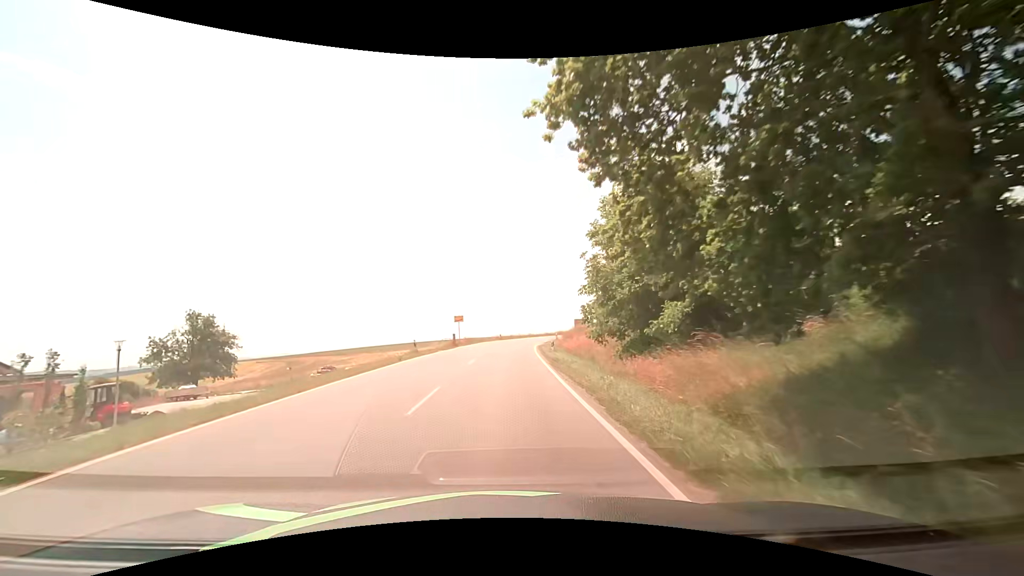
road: tertiary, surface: asphalt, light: Day
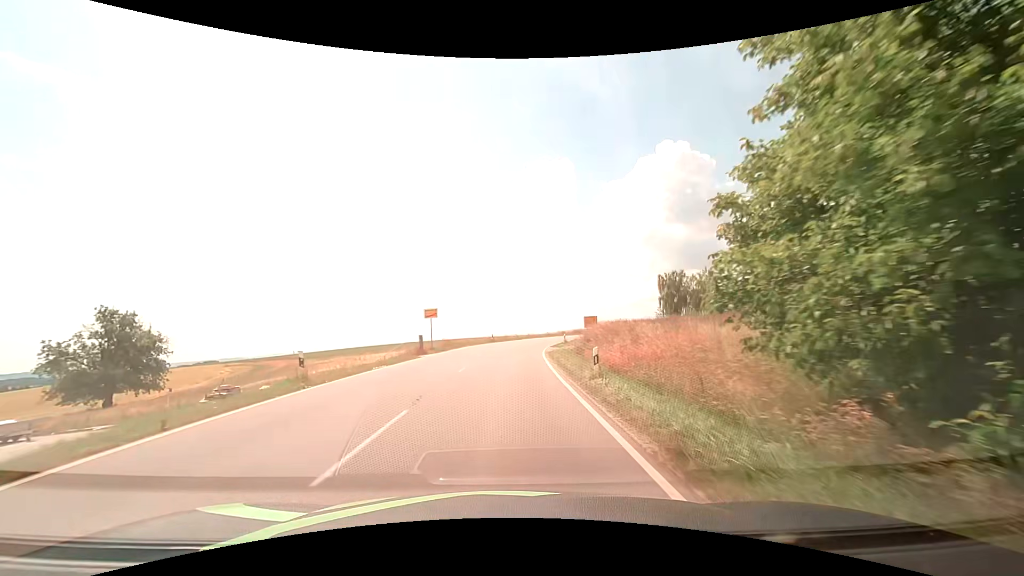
(+0.1, +15.5) m; +1°
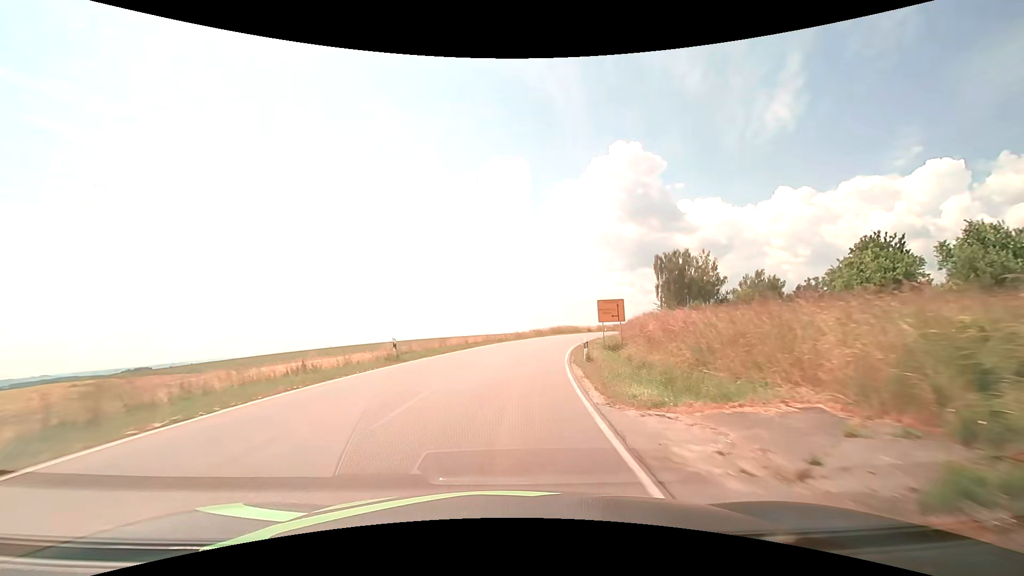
(+0.7, +33.6) m; +4°
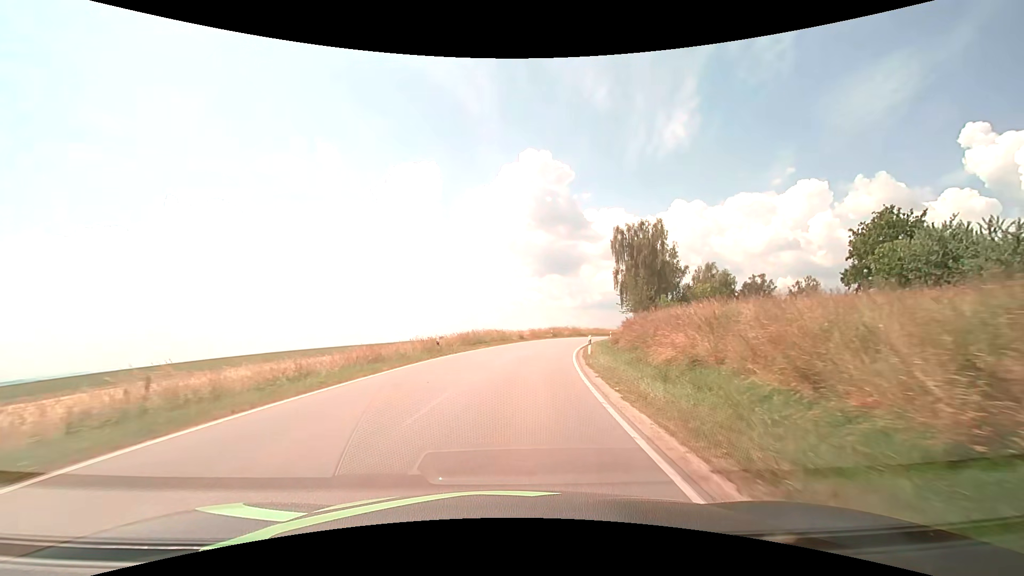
(+2.8, +35.0) m; +10°
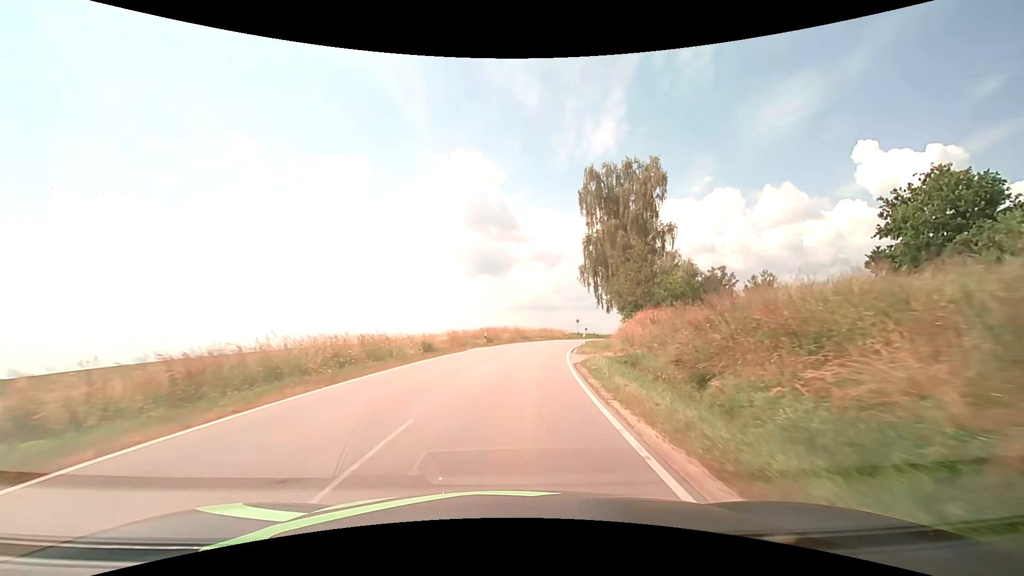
(+2.0, +26.8) m; +8°
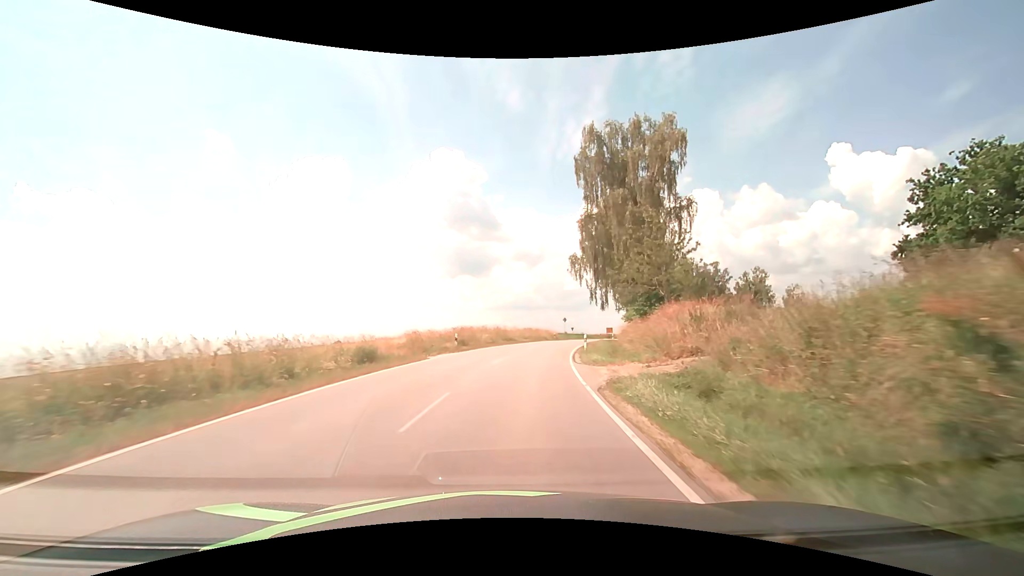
(+0.2, +9.0) m; +2°
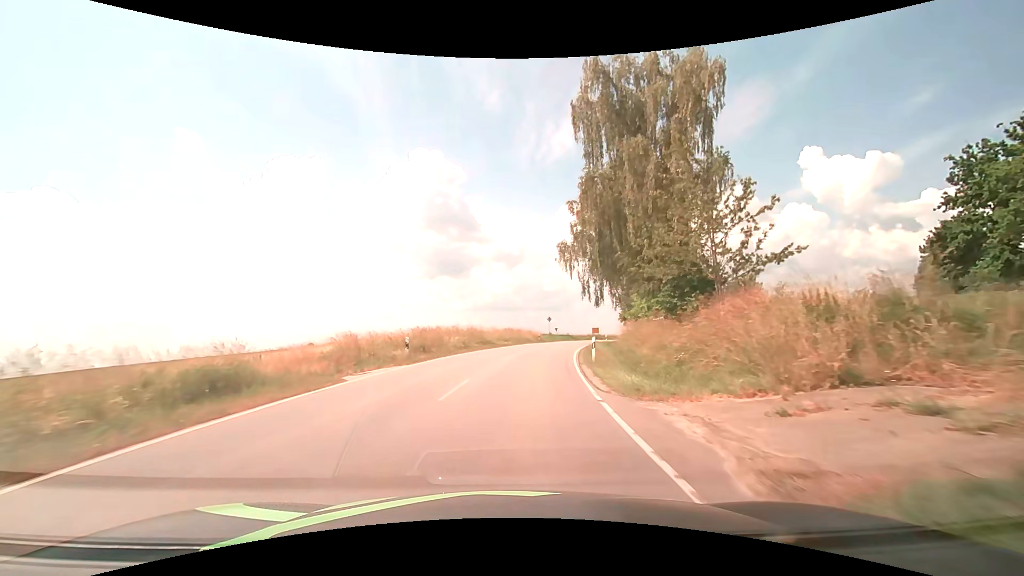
(+0.2, +9.1) m; +2°
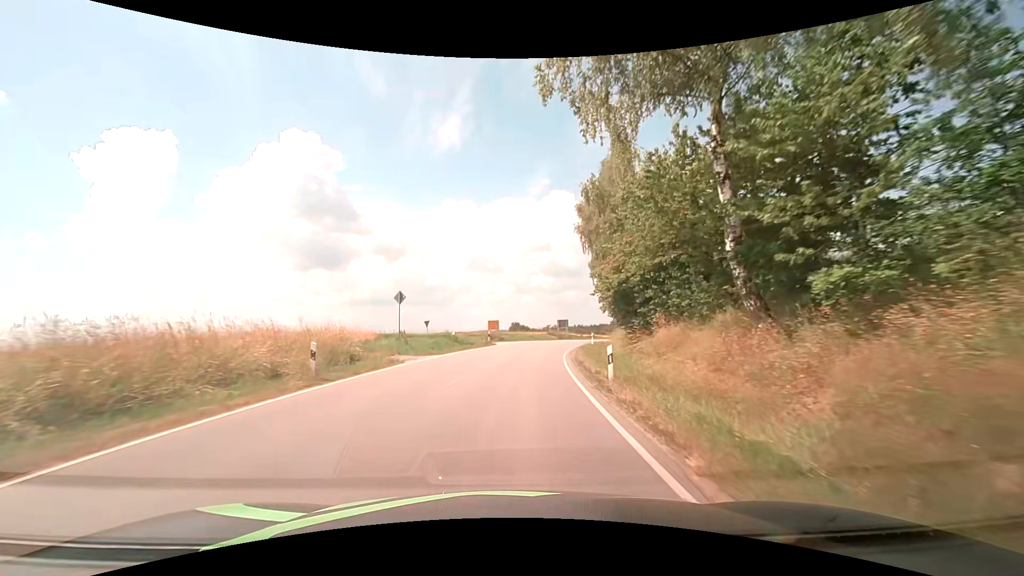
(+5.2, +44.3) m; +14°
(0, +10) (+1, +20) (+2, +30) (+4, +40) (+5, +50) (+1, +59) (-7, +64) (-16, +68) (-25, +73) (-33, +78) m
